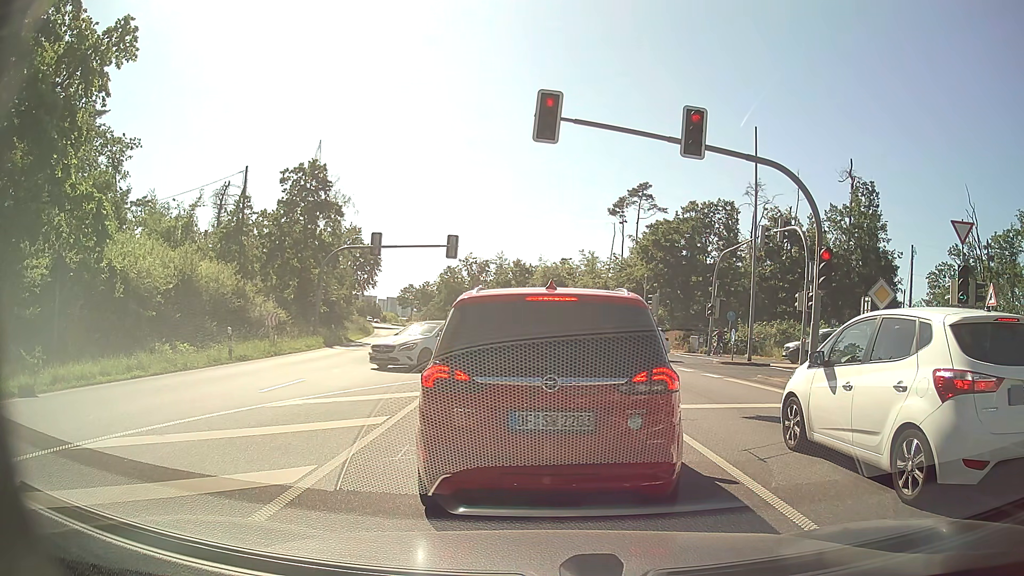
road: primary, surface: asphalt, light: Day
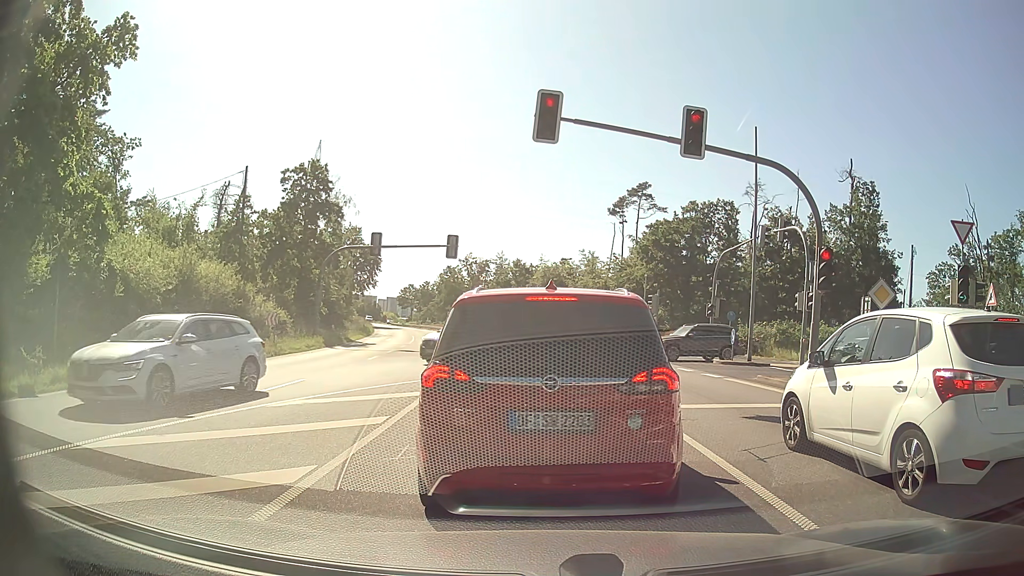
(0.0, 0.0) m; 0°
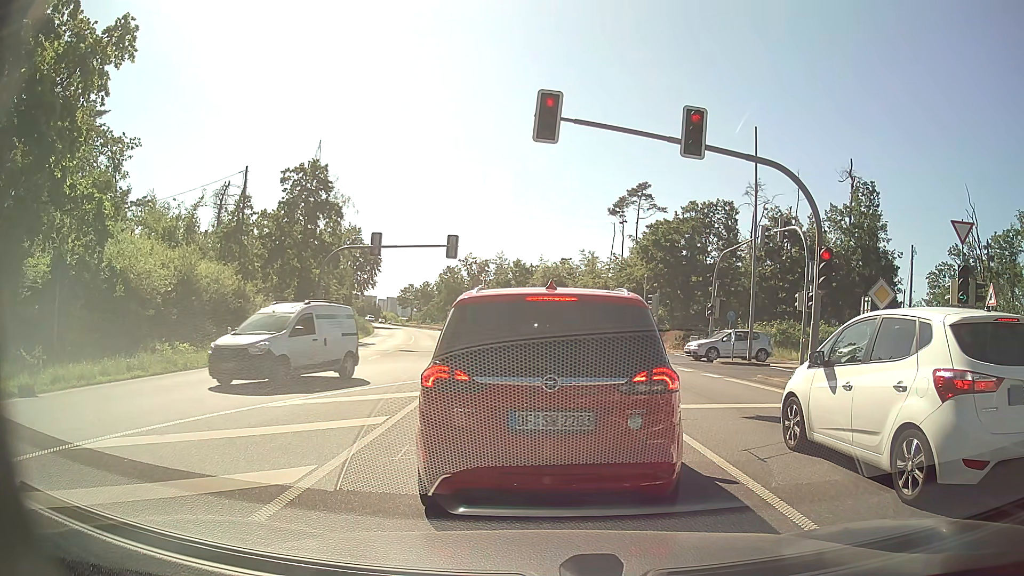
(0.0, 0.0) m; 0°
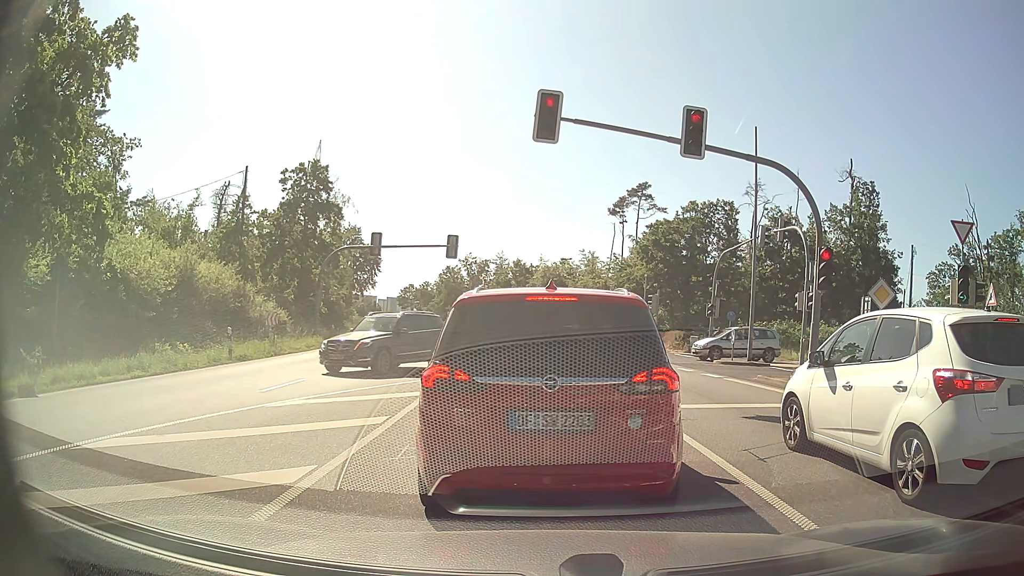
(0.0, 0.0) m; 0°
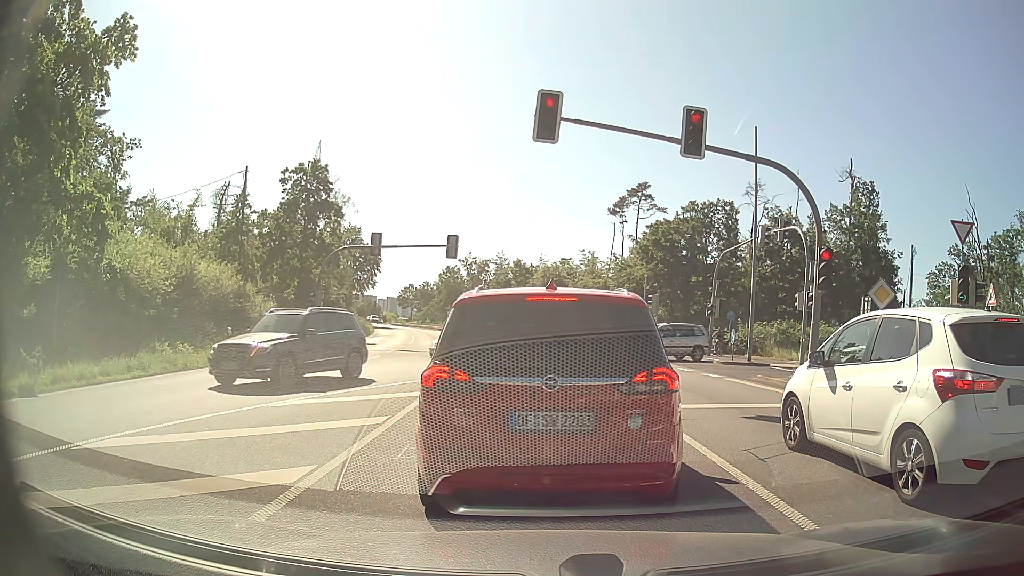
(0.0, 0.0) m; 0°
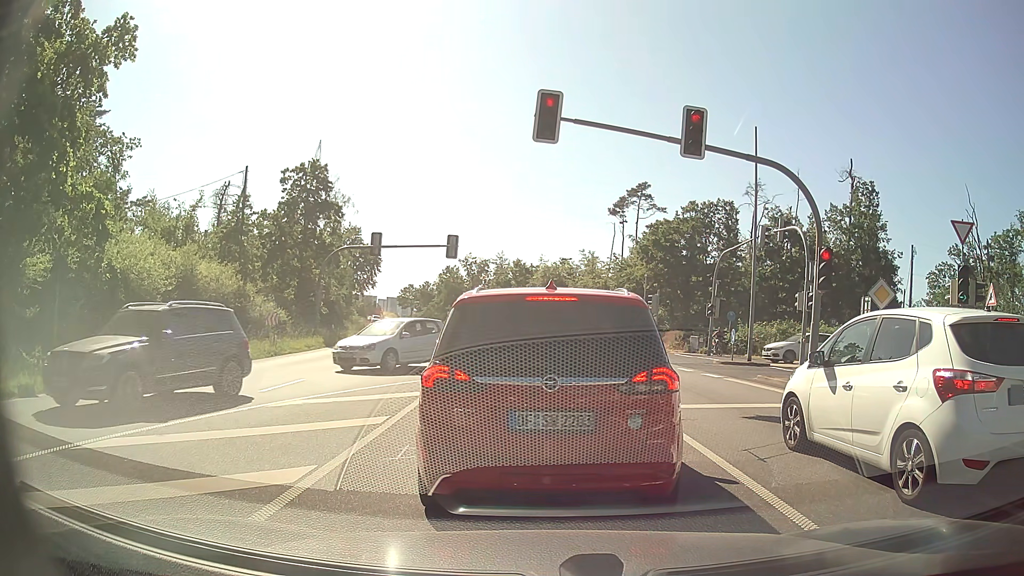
(0.0, 0.0) m; 0°
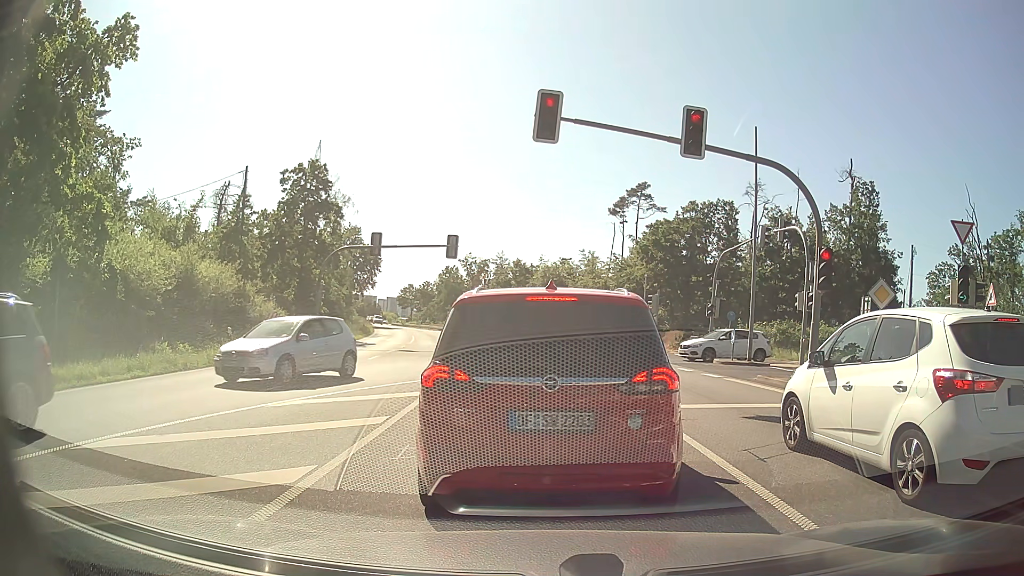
(0.0, 0.0) m; 0°
(0, +10) (0, +20) (0, +30) (-1, +40) (-2, +50) (-4, +60) (-5, +70) (-7, +79) (-9, +89) (-11, +99) m
